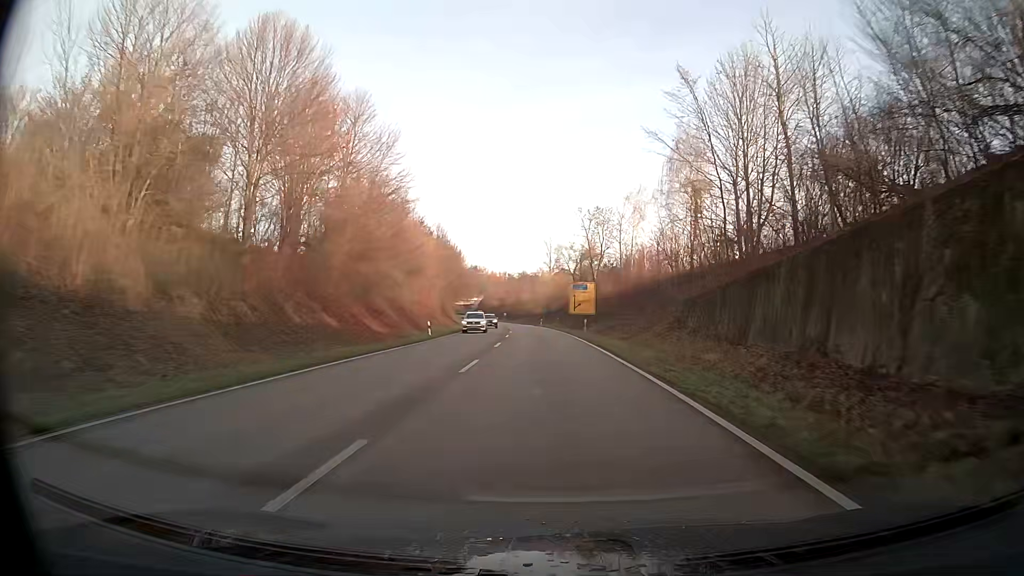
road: primary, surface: asphalt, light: Day
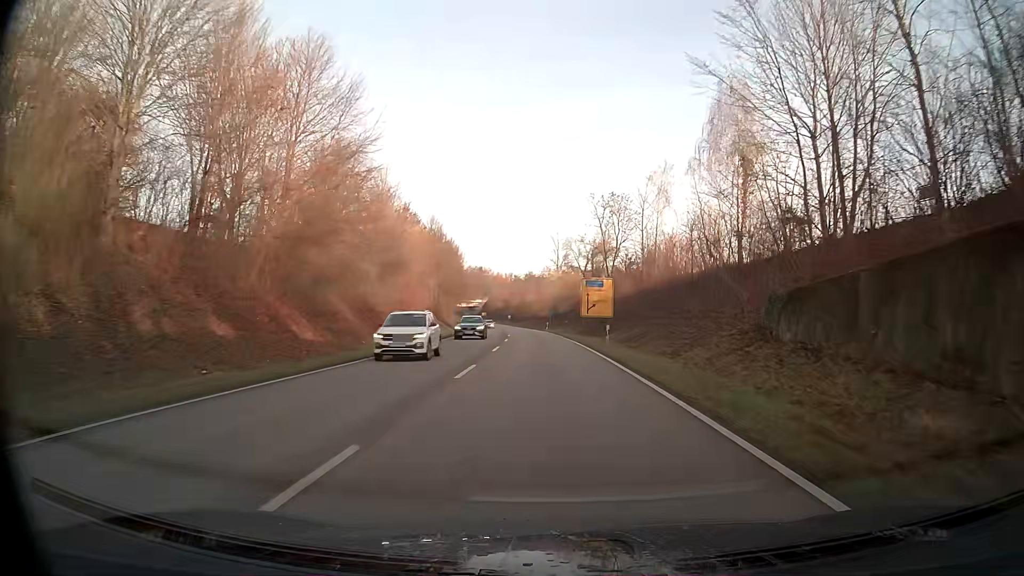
(+0.2, +12.4) m; +1°
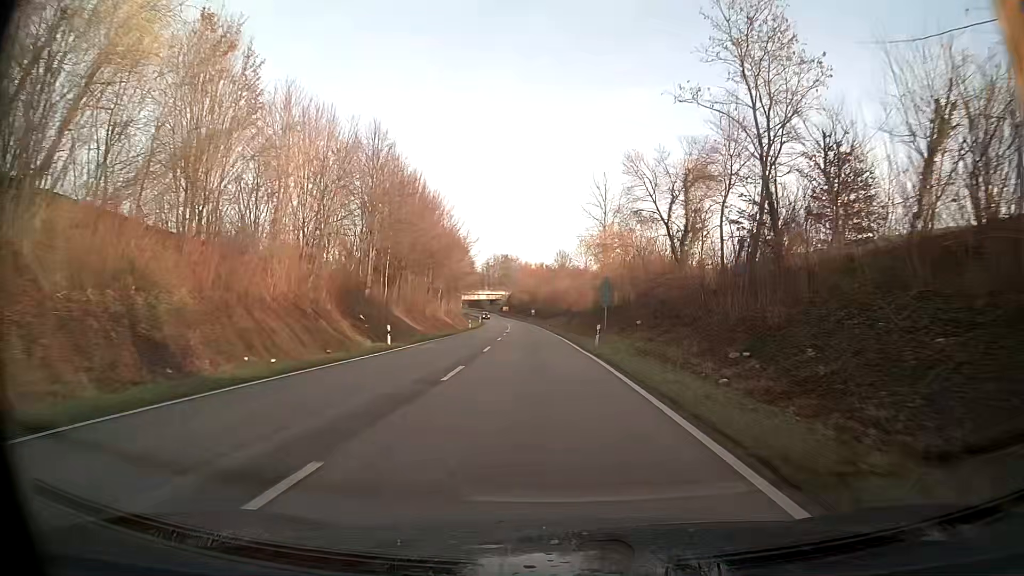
(-1.2, +49.0) m; -3°
